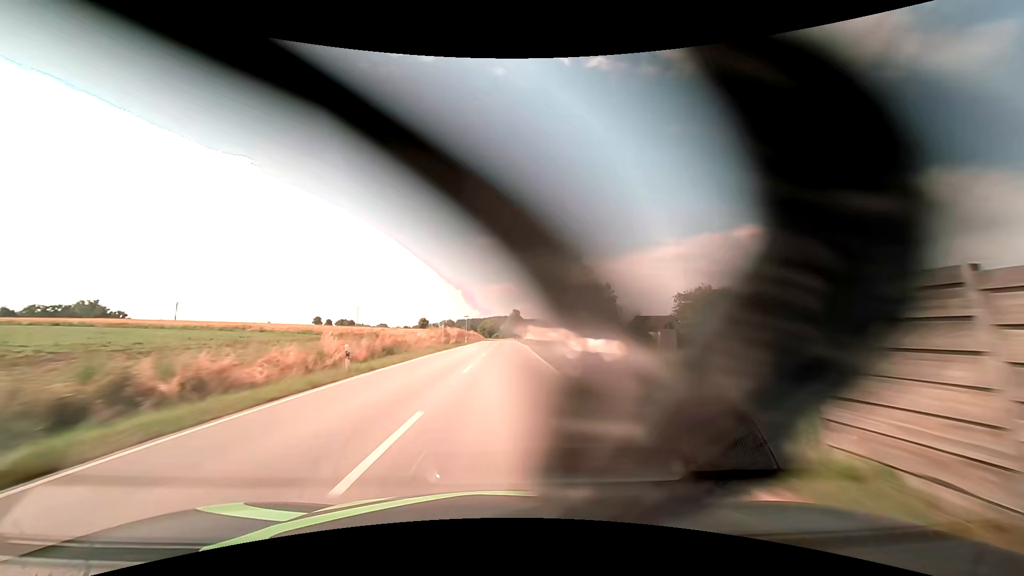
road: secondary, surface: asphalt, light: Day
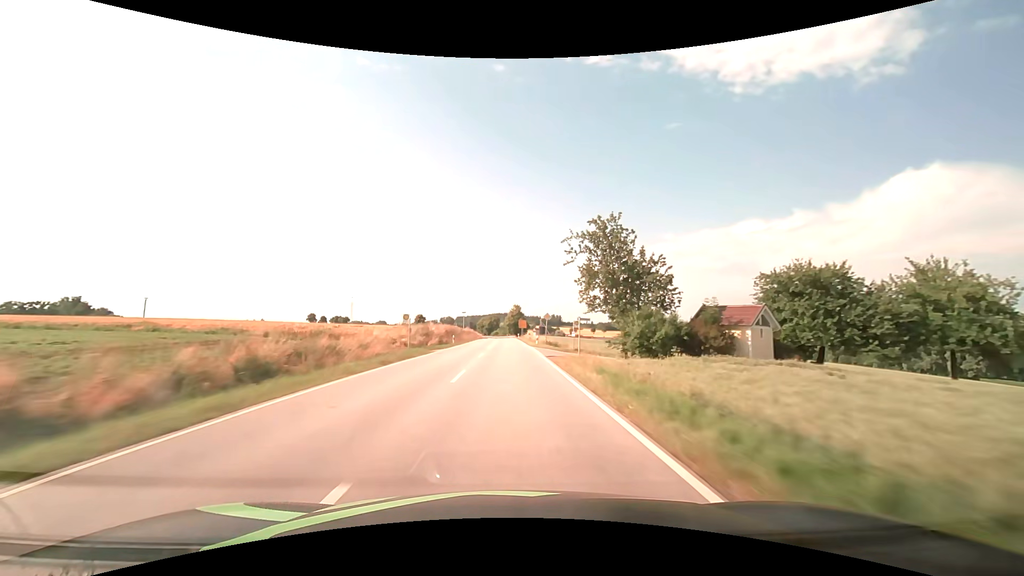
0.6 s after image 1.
(0.0, +15.8) m; 0°
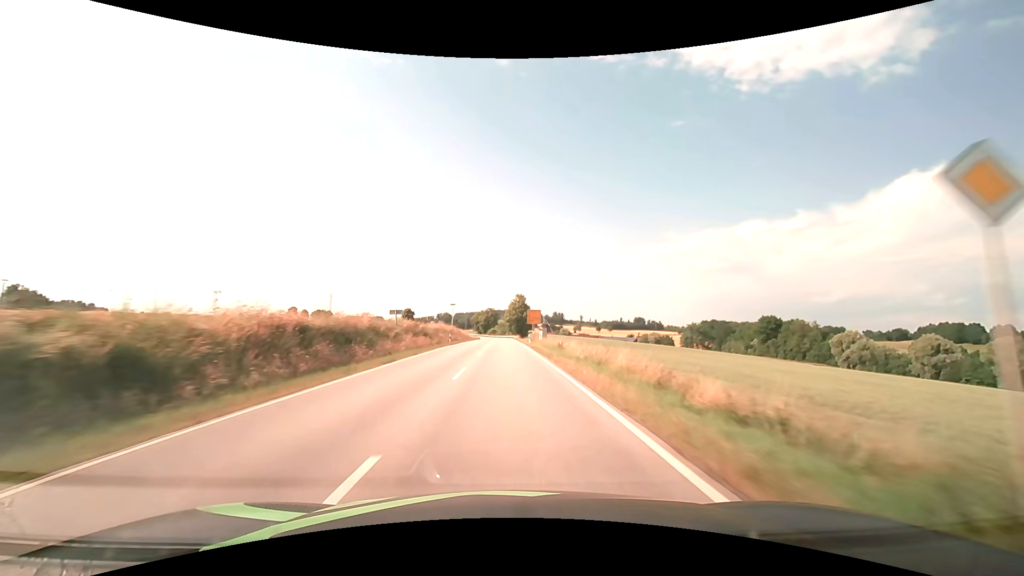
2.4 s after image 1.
(0.0, +47.5) m; 0°
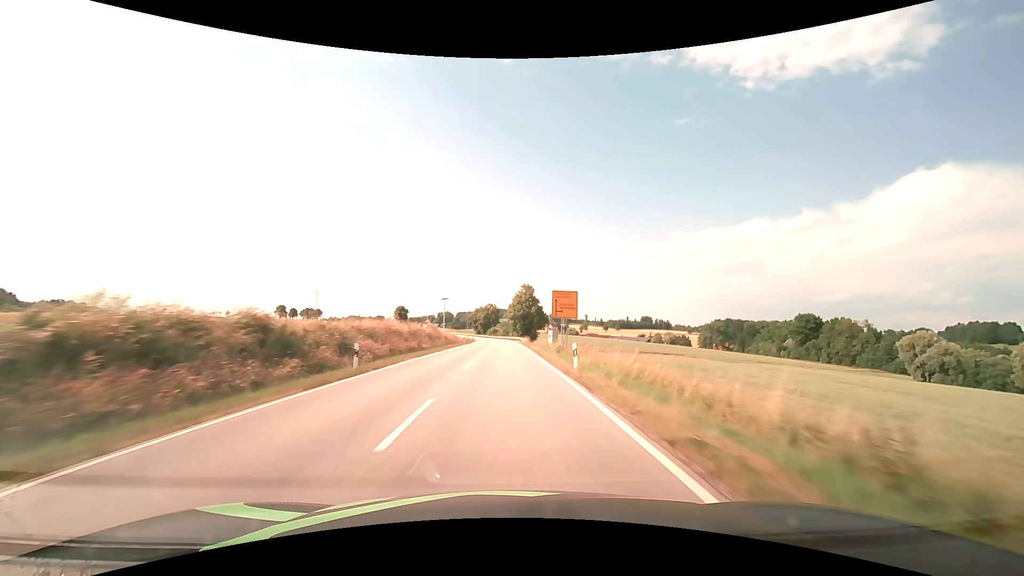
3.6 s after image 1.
(0.0, +31.7) m; 0°
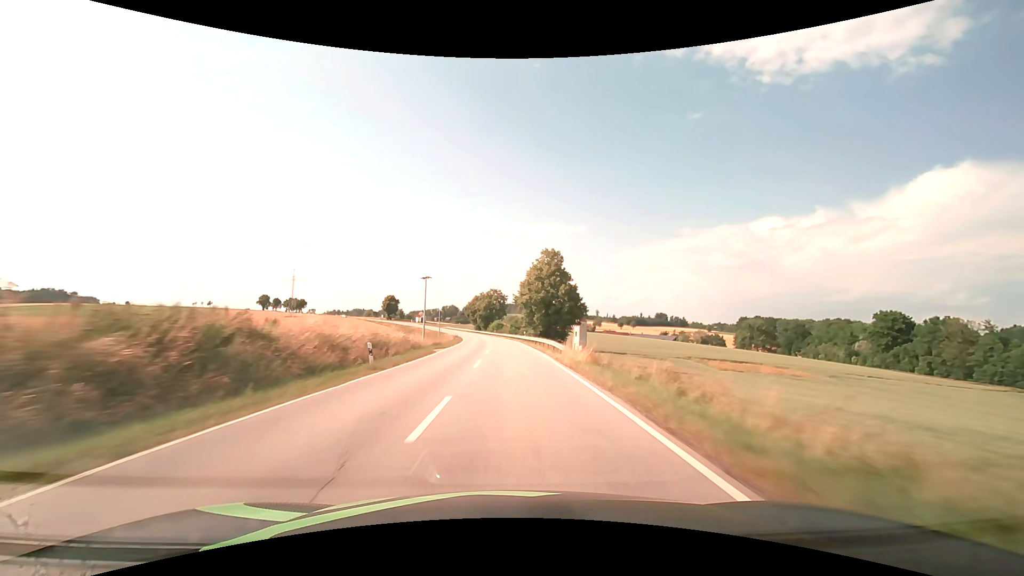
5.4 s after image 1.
(-0.3, +47.7) m; -1°
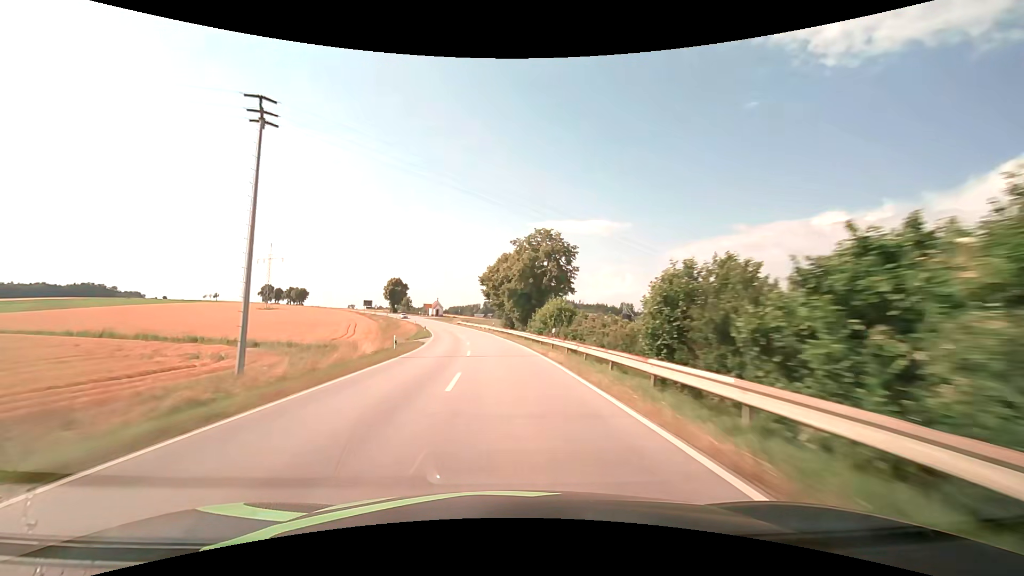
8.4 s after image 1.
(-2.3, +79.6) m; -4°
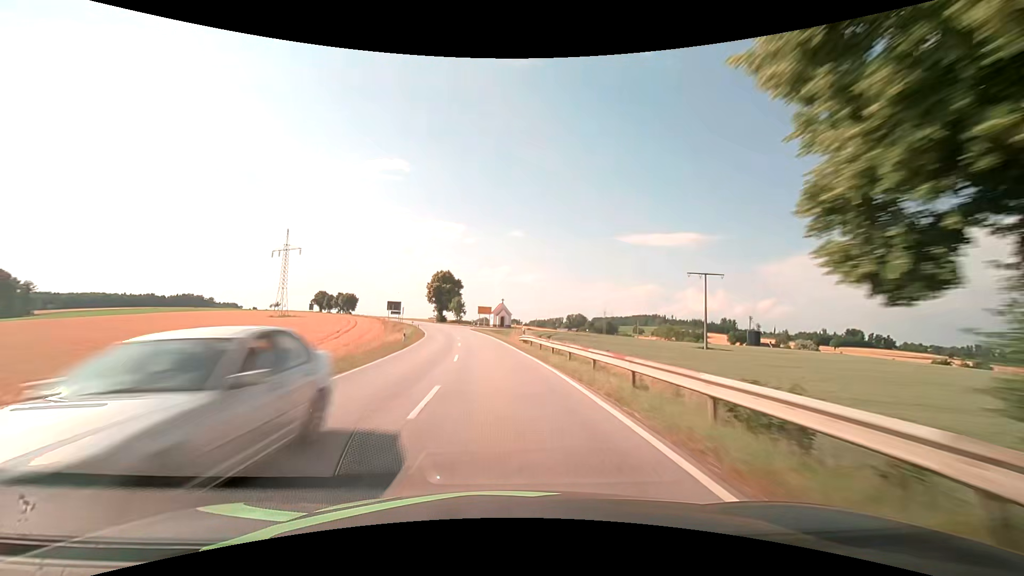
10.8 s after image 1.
(-5.4, +63.0) m; -9°
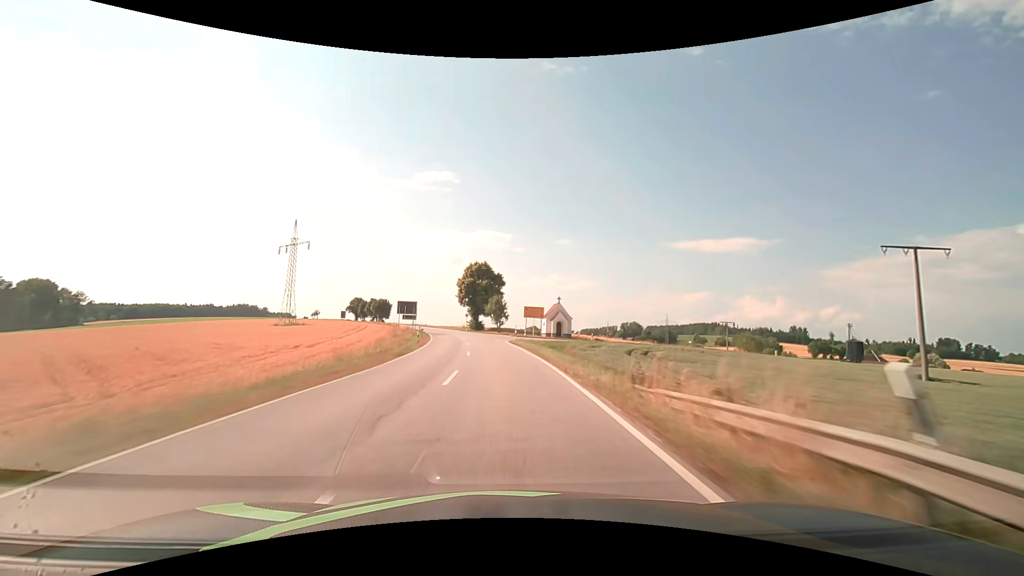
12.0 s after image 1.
(-1.7, +31.4) m; -6°
(0, +10) (-1, +20) (-1, +30) (-2, +40) (-3, +50) (-5, +60) (-7, +70) (-9, +79) (-11, +89) (-13, +99) m
